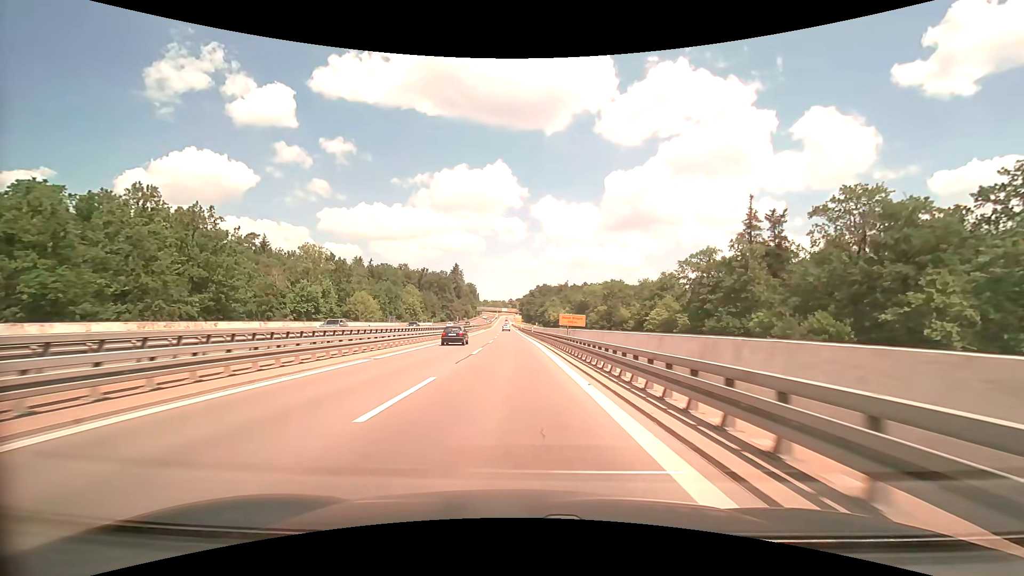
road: trunk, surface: asphalt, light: Day
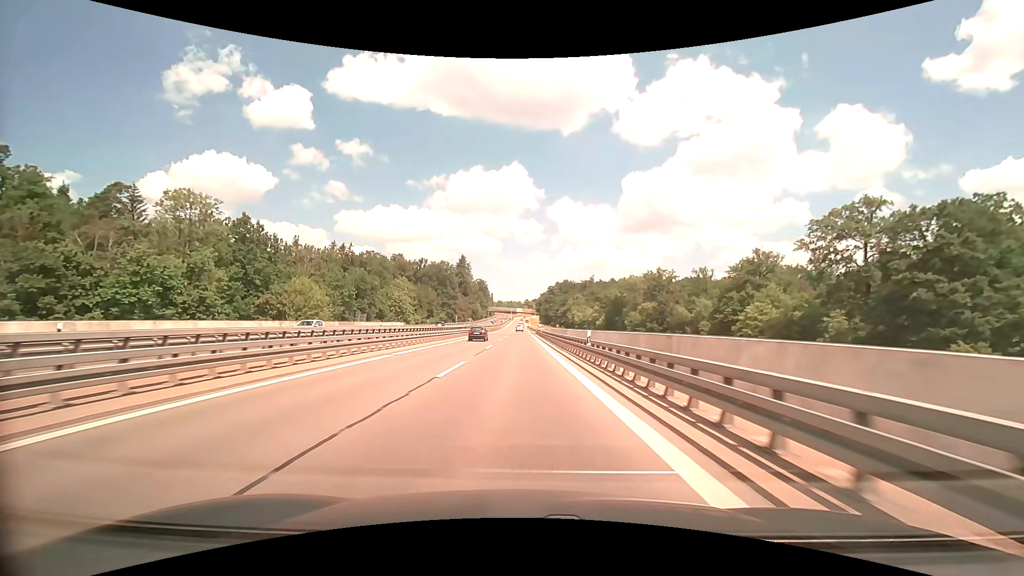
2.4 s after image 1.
(-0.9, +48.0) m; -2°
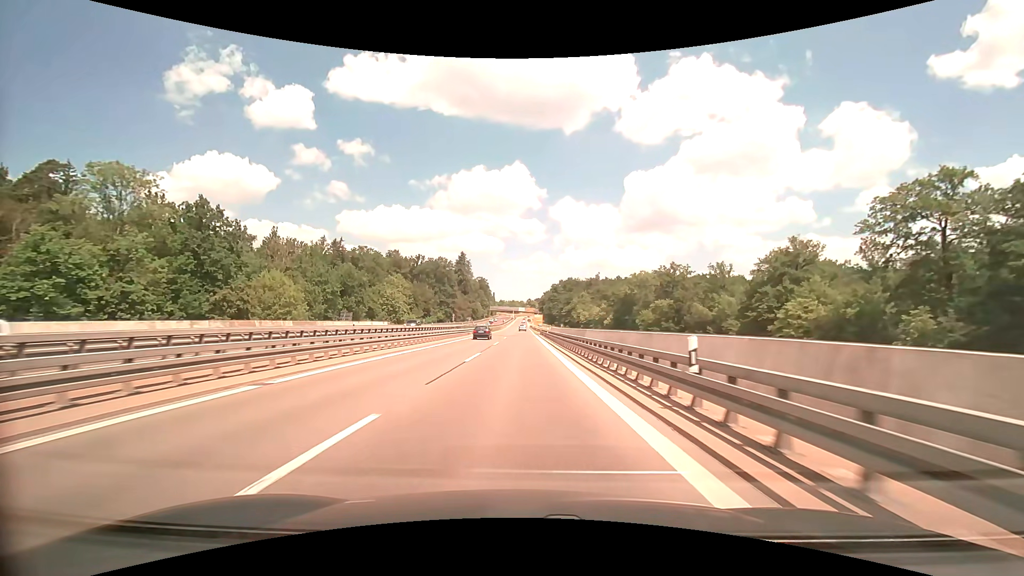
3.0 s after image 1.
(0.0, +12.1) m; 0°
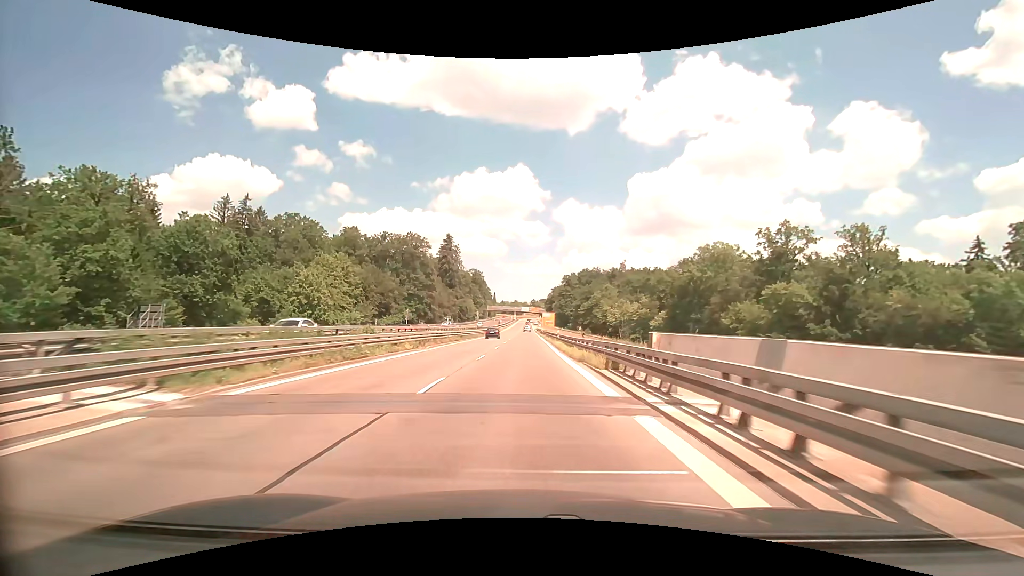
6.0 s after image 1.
(-0.1, +60.4) m; 0°
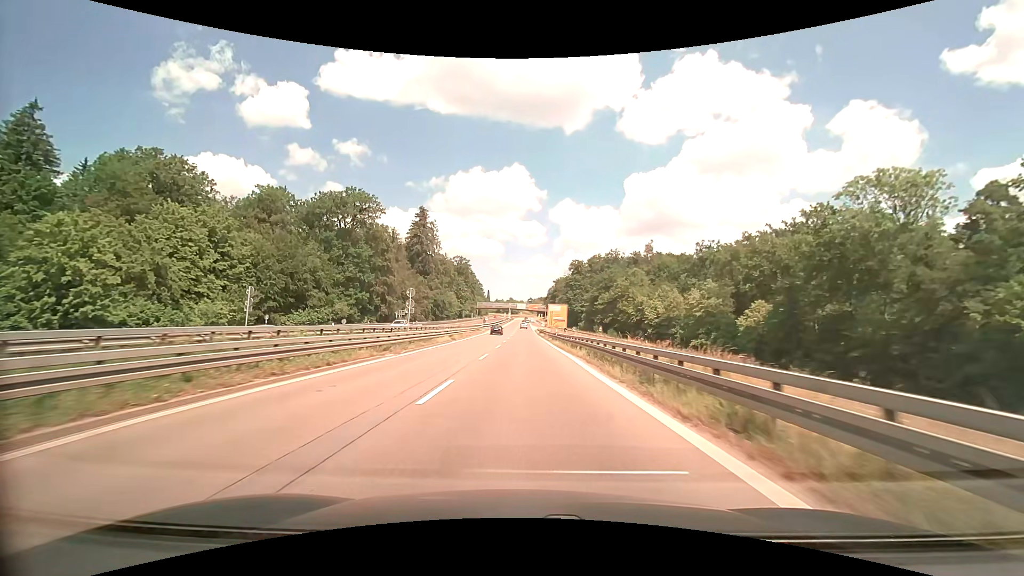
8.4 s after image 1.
(-0.2, +48.5) m; 0°
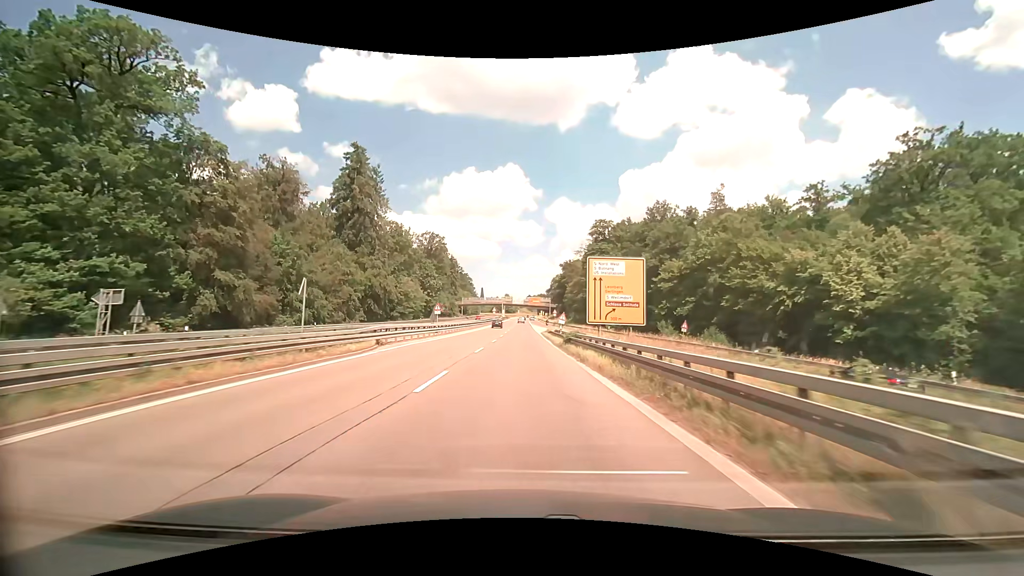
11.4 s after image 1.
(+0.2, +59.1) m; 0°
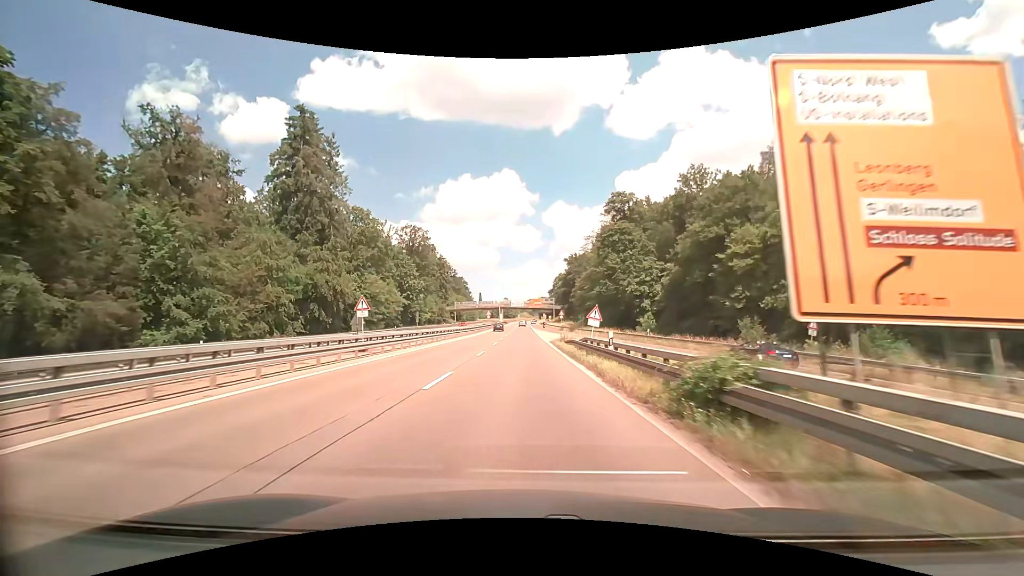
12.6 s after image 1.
(0.0, +22.9) m; 0°
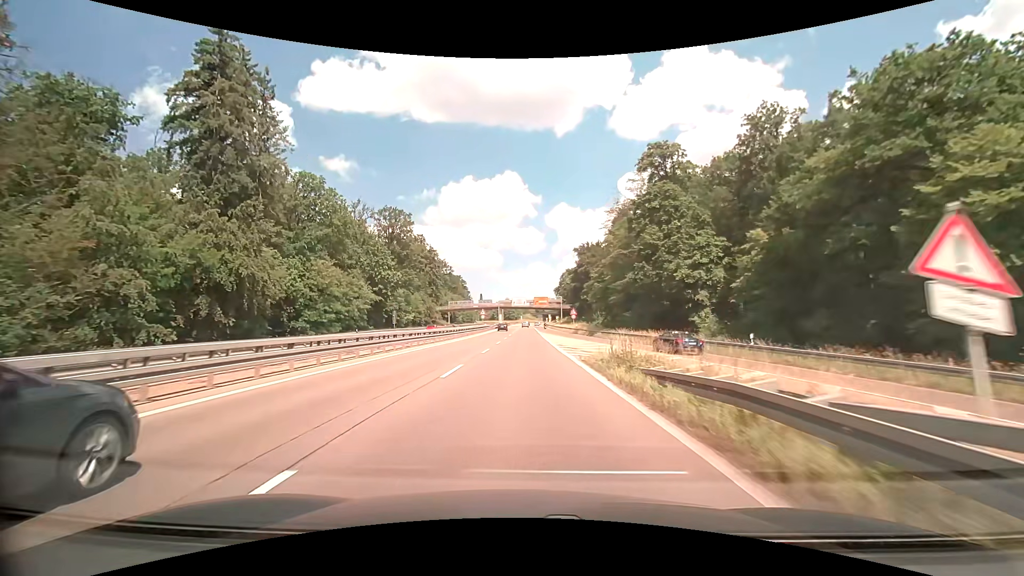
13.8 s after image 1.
(-0.1, +22.4) m; -1°
(0, +10) (0, +20) (0, +30) (0, +40) (0, +50) (0, +60) (0, +70) (0, +80) (0, +90) (0, +100) m
